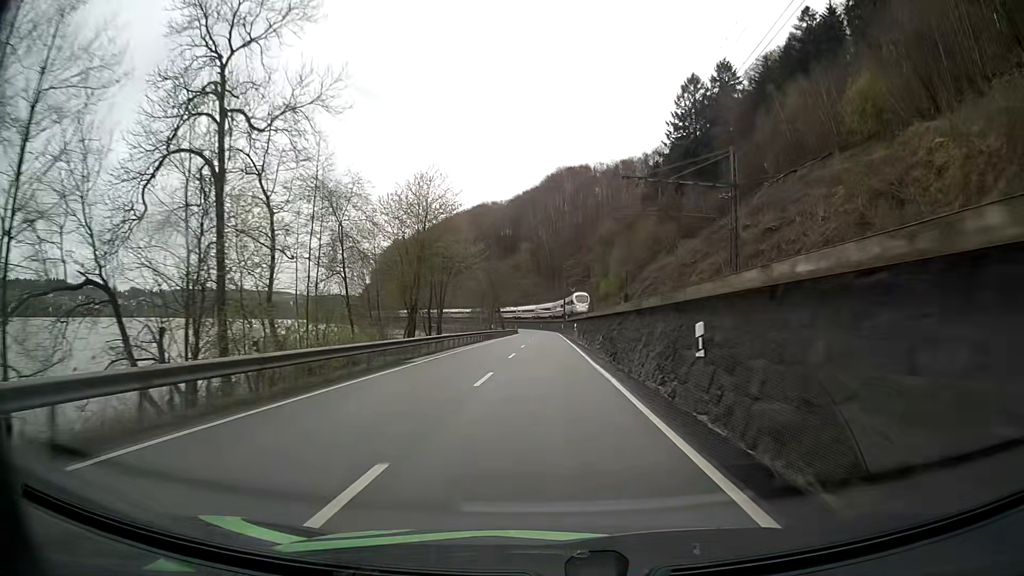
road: primary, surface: asphalt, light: Day
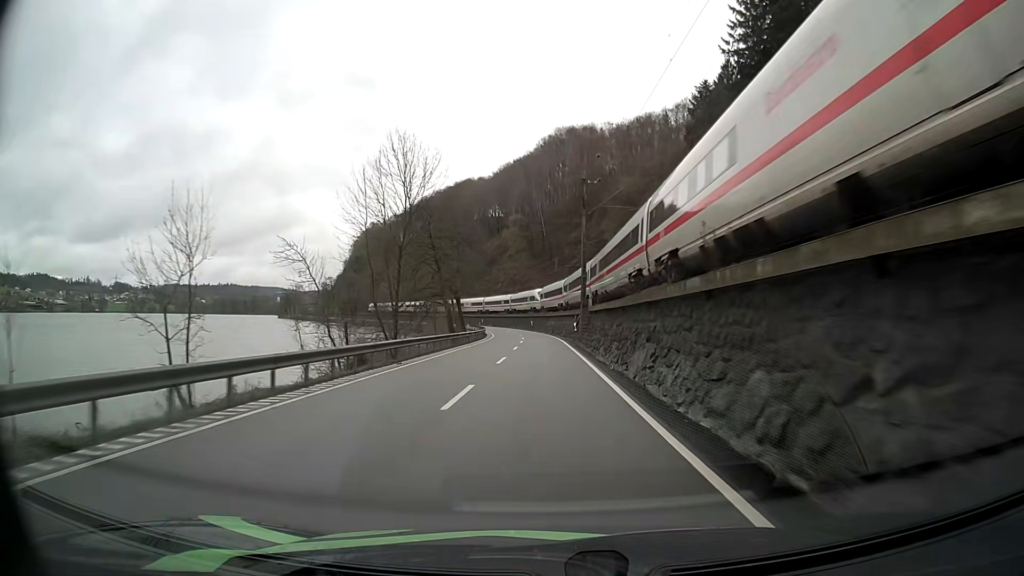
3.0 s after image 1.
(+0.3, +63.5) m; 0°
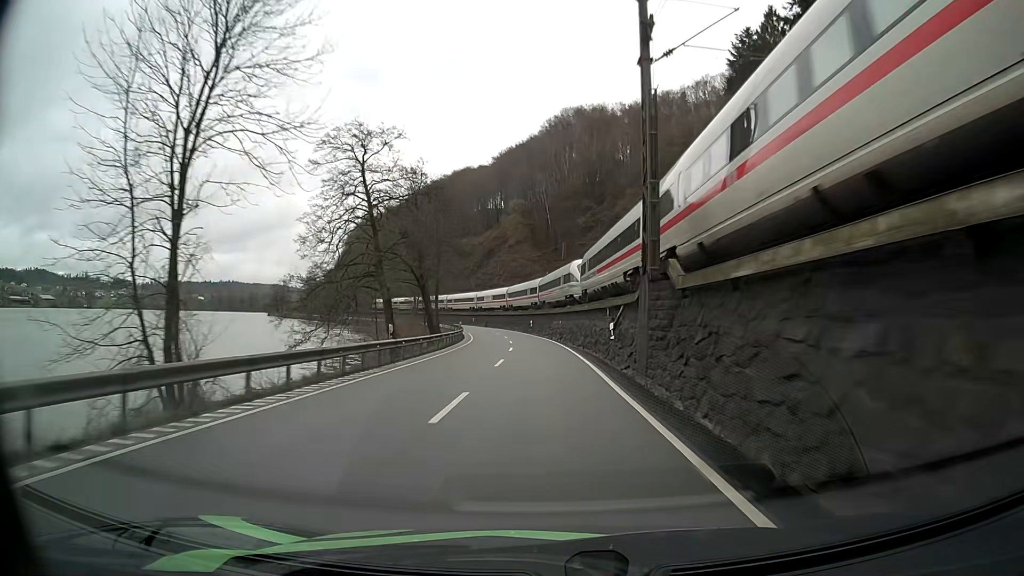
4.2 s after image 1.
(-0.1, +25.5) m; 0°
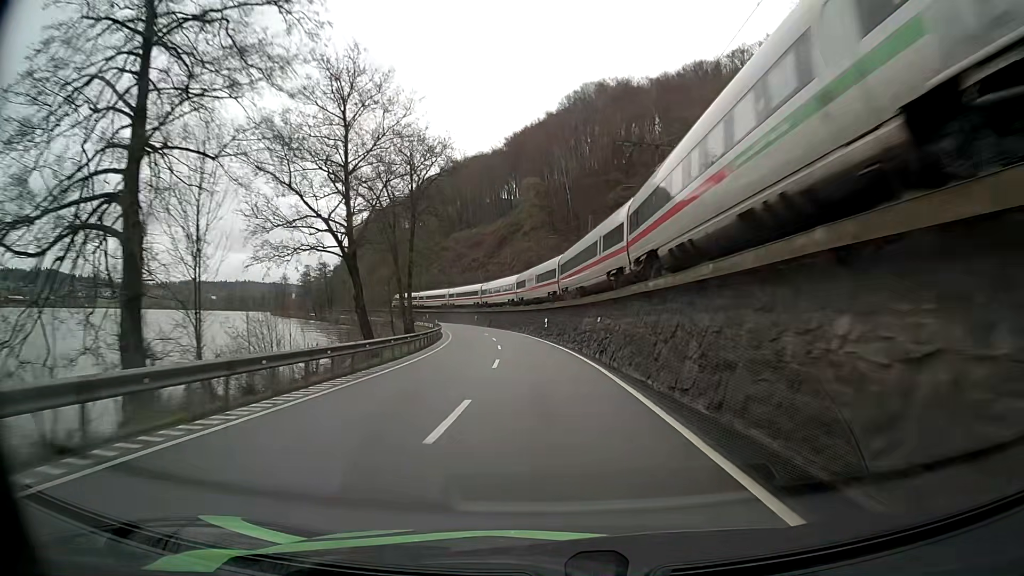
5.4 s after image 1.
(-0.2, +25.5) m; -1°
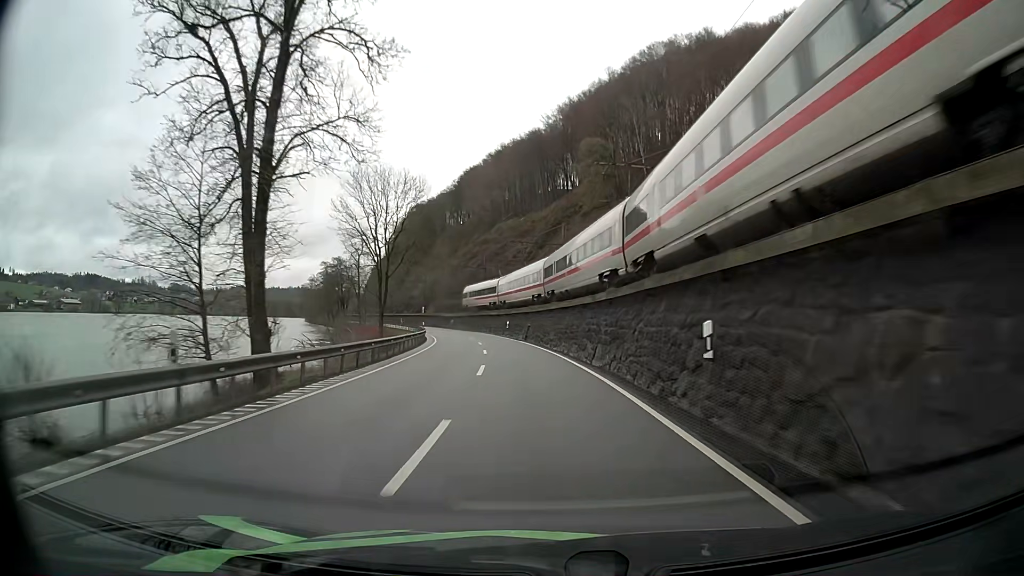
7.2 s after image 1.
(-1.7, +38.1) m; -5°
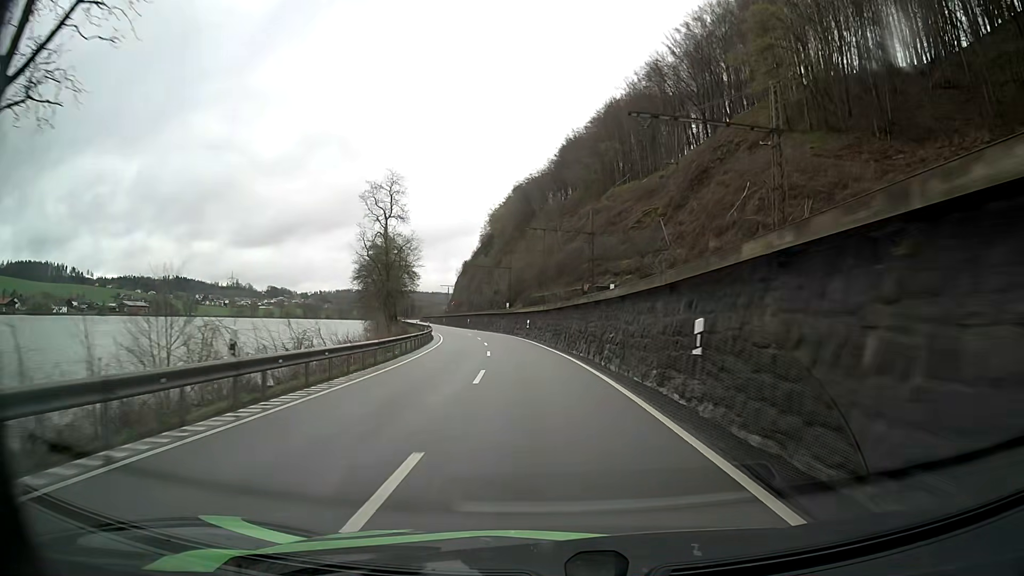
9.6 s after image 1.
(-3.7, +50.5) m; -9°
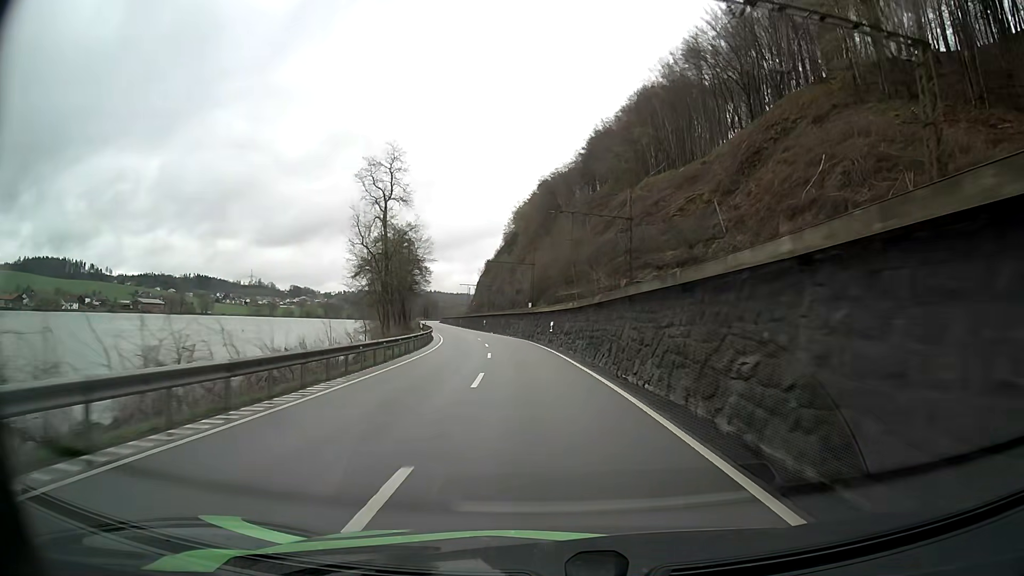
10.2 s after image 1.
(-0.3, +12.6) m; -2°
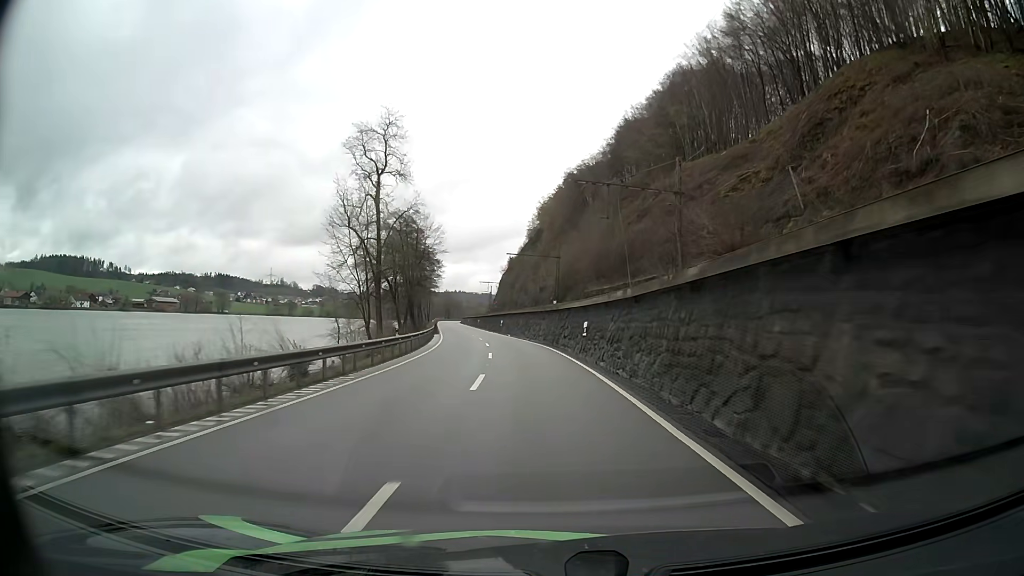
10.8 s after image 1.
(-0.3, +12.7) m; -2°
(0, +10) (-1, +20) (-2, +30) (-3, +40) (-4, +50) (-5, +60) (-7, +70) (-9, +79) (-11, +89) (-12, +99) m
